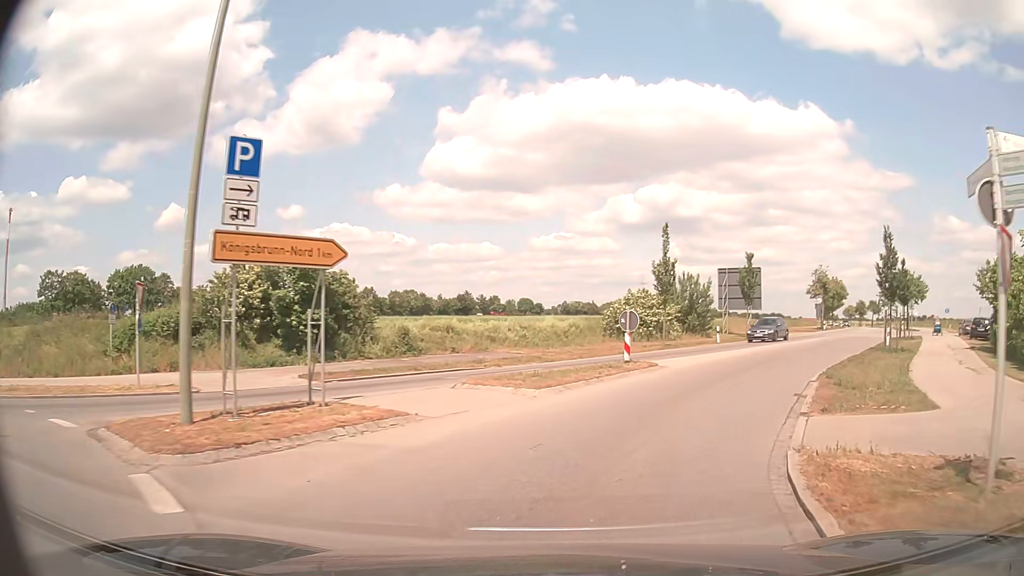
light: Day
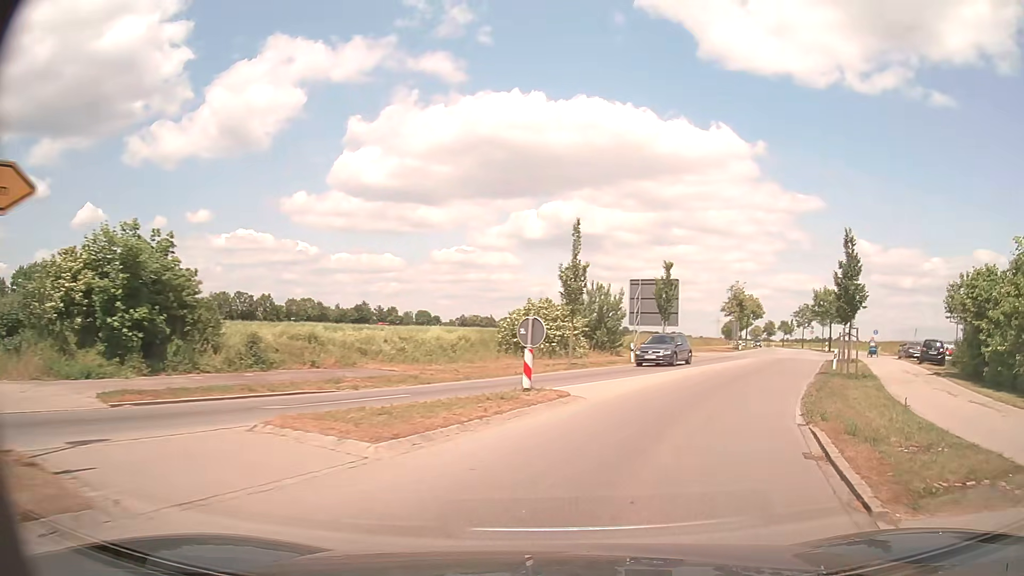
(+0.3, +5.8) m; +8°
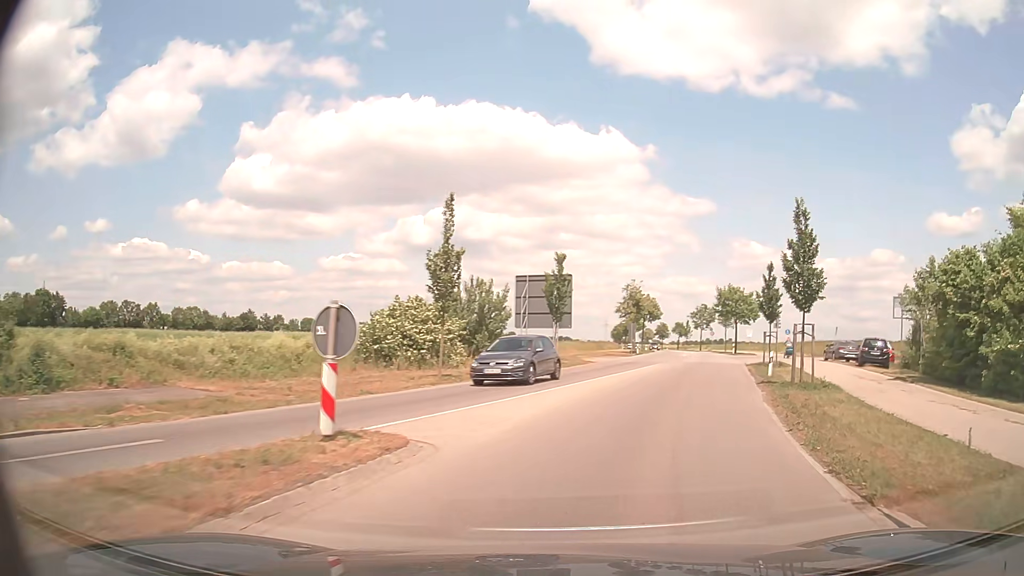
(+0.5, +6.3) m; +10°
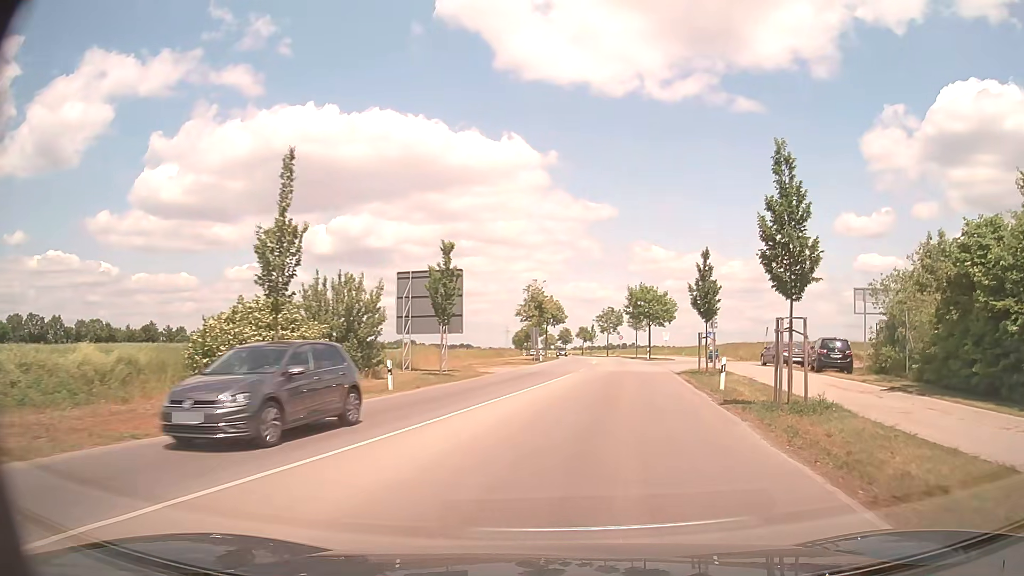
(+0.5, +6.9) m; +8°
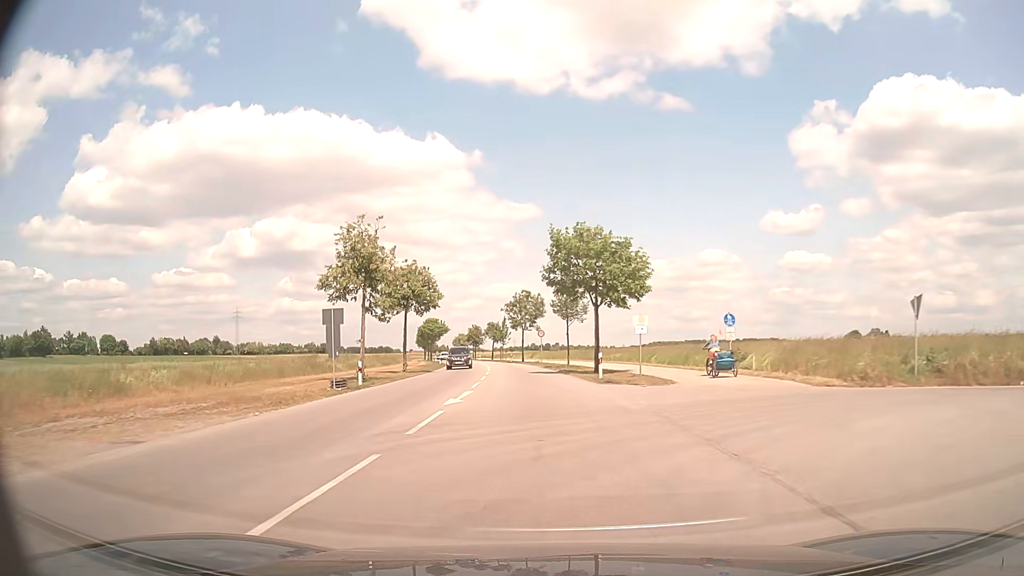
(+4.5, +35.6) m; +8°
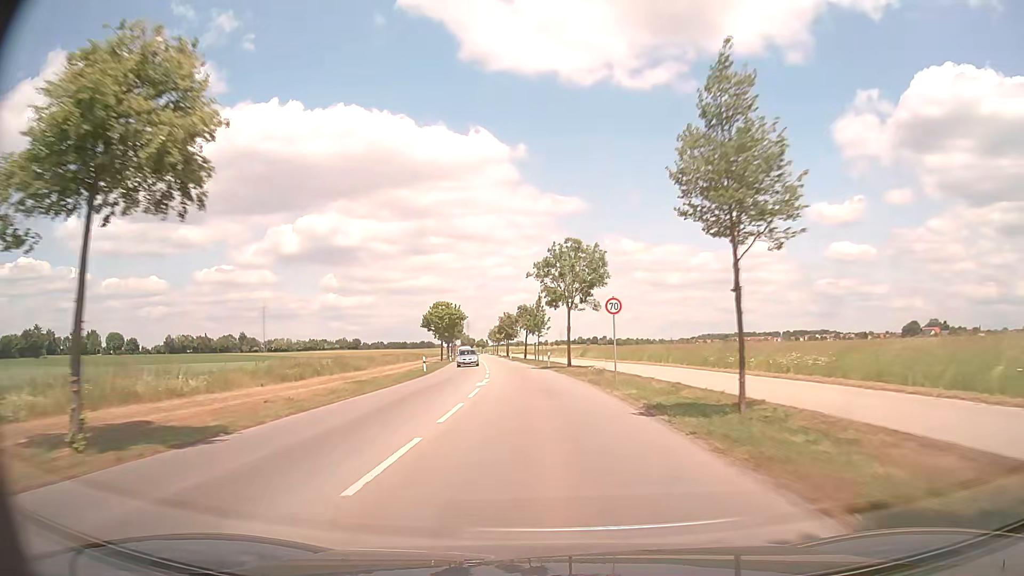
(-1.2, +35.0) m; -4°
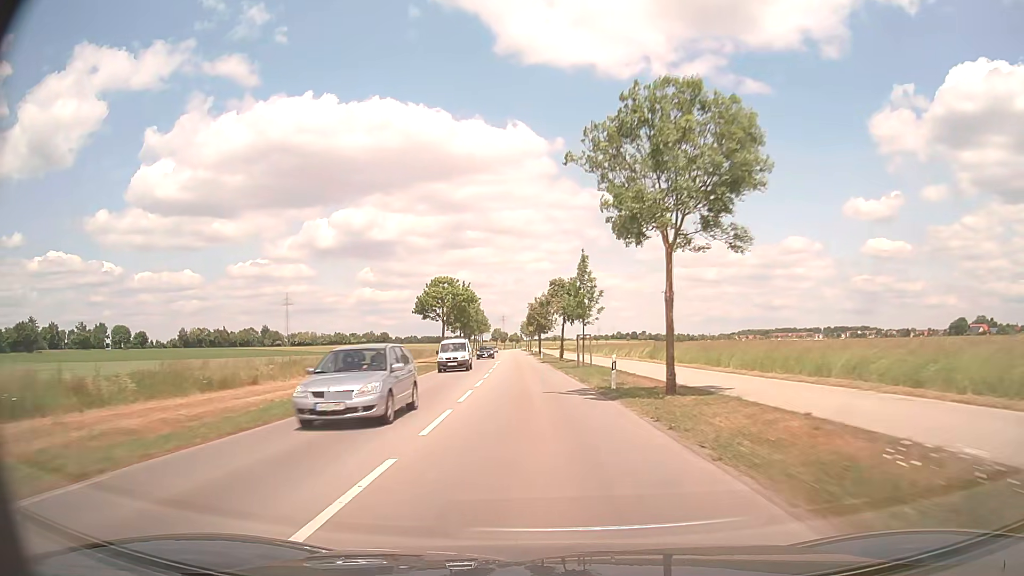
(-0.7, +26.3) m; -3°
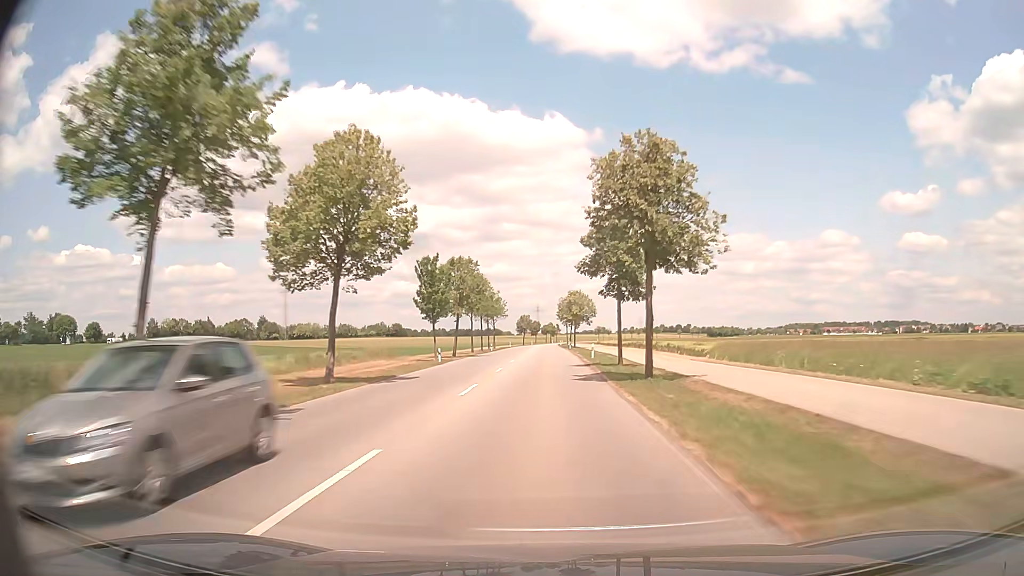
(-3.2, +73.5) m; -3°
(0, +10) (0, +20) (0, +30) (0, +40) (0, +50) (0, +60) (0, +70) (0, +80) (0, +90) (0, +100) m
